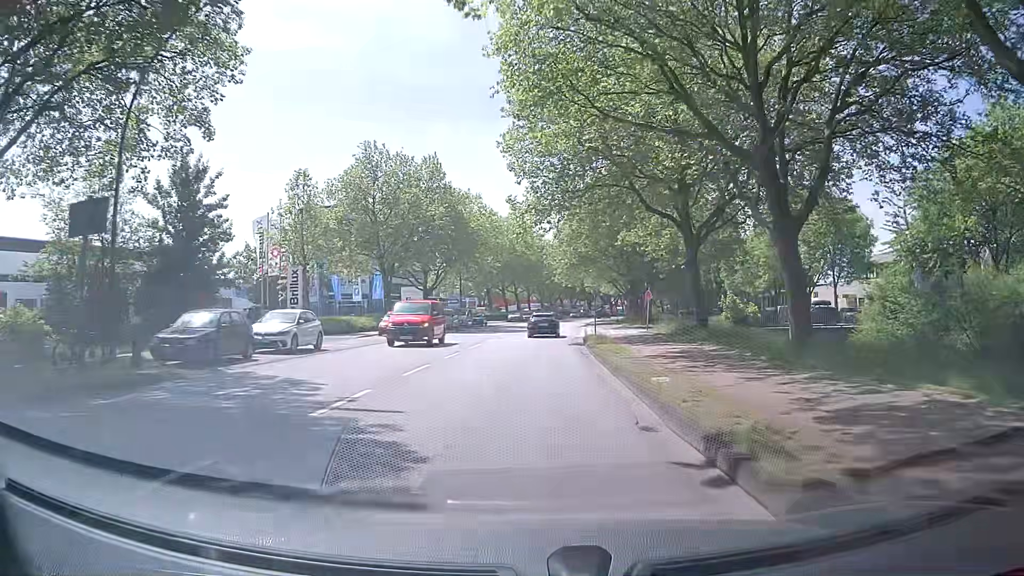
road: secondary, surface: asphalt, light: Day
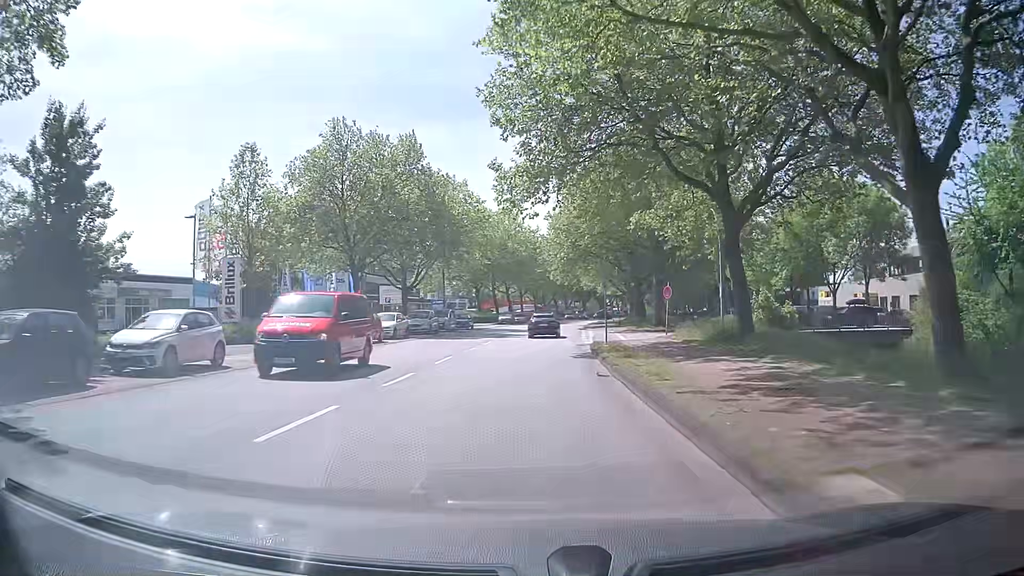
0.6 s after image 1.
(0.0, +8.0) m; 0°
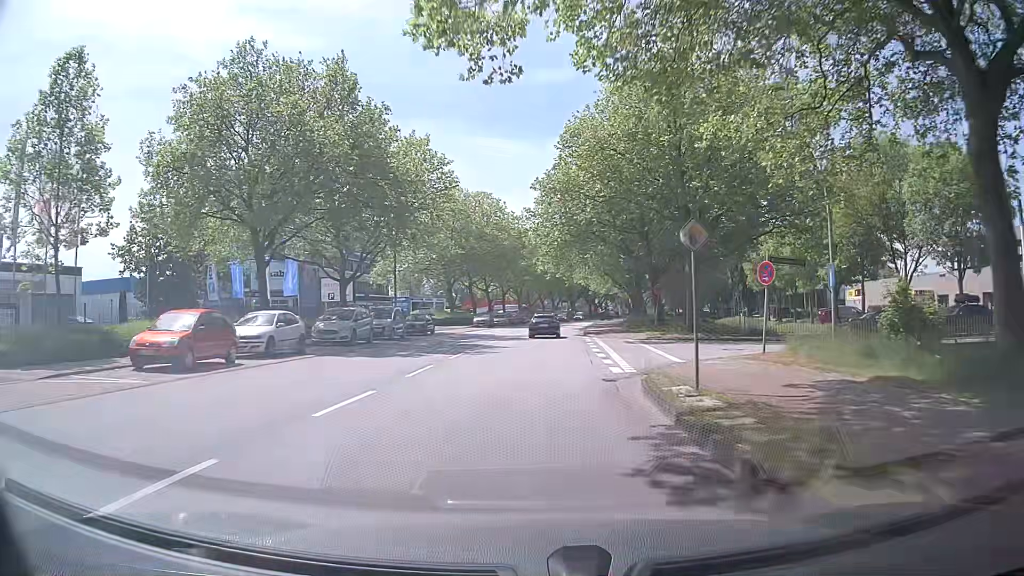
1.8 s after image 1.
(+0.2, +16.1) m; +1°
(0, +10) (0, +20) (+1, +30) (+1, +40) (+2, +50) (+3, +60) (+4, +70) (+5, +80) (+6, +90) (+7, +100) m
